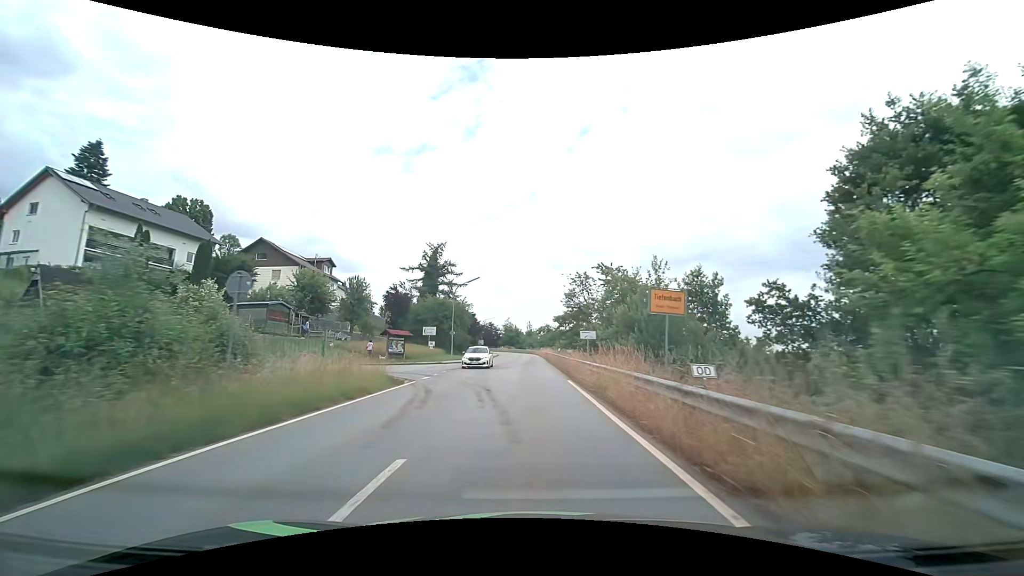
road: tertiary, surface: asphalt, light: Day
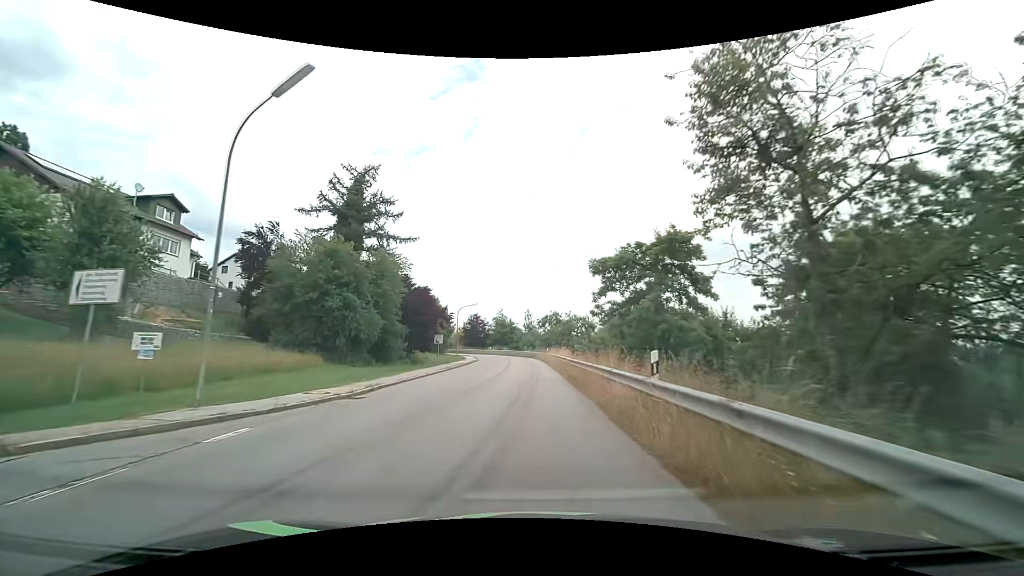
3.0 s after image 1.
(+0.1, +34.8) m; 0°
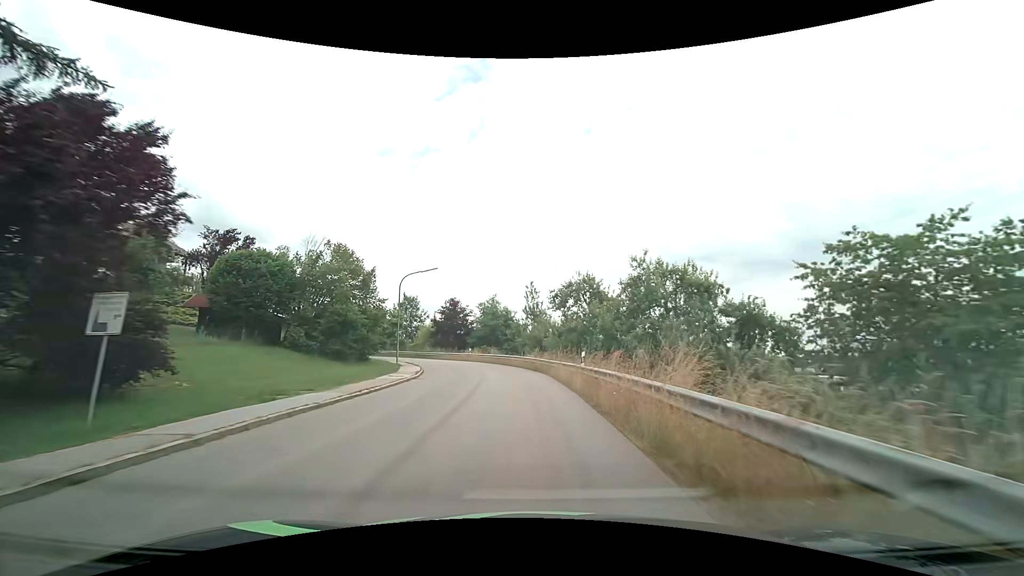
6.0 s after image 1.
(-0.4, +33.7) m; -1°
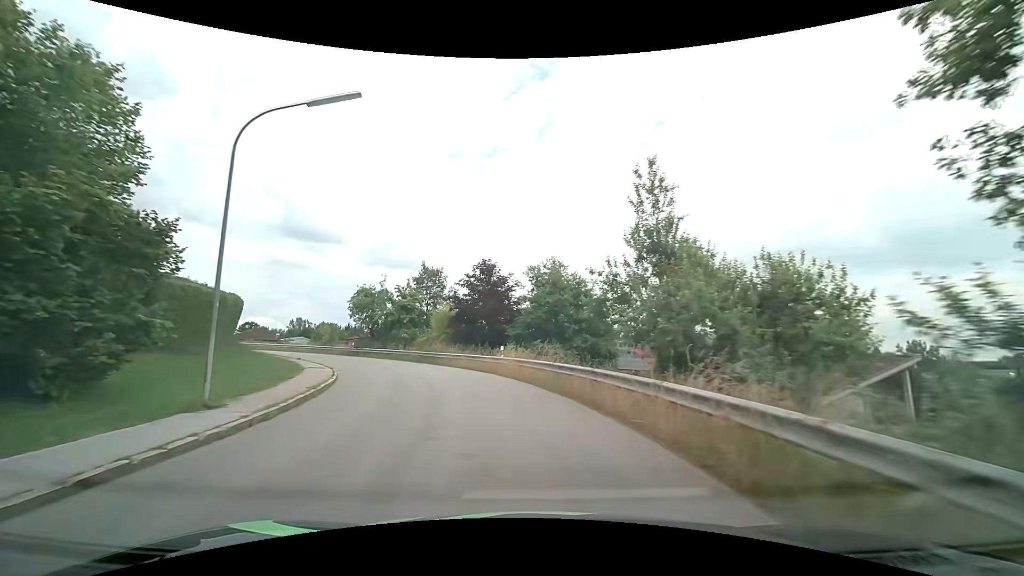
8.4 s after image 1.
(-1.2, +27.5) m; -8°
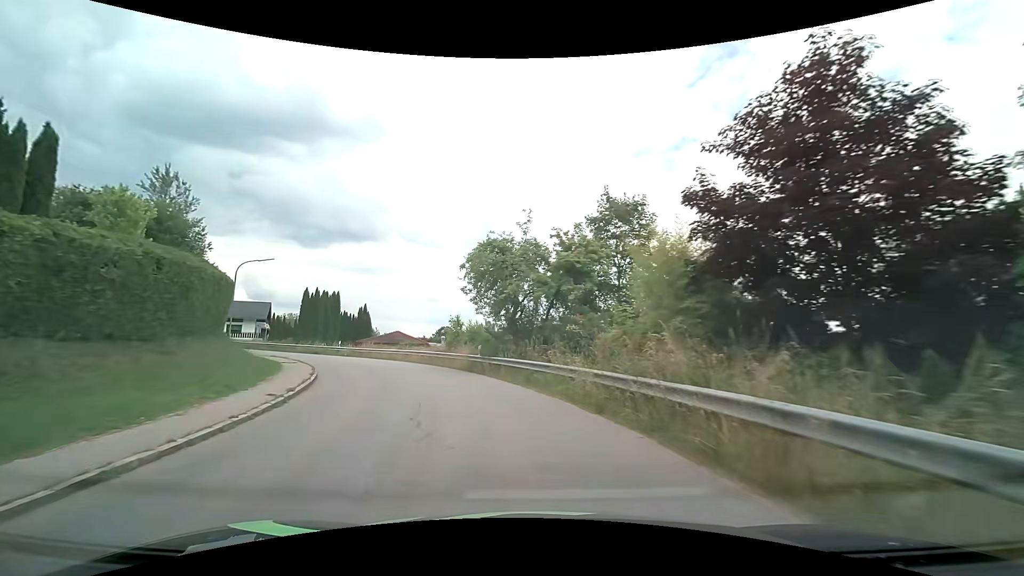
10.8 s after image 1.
(-4.6, +25.4) m; -21°
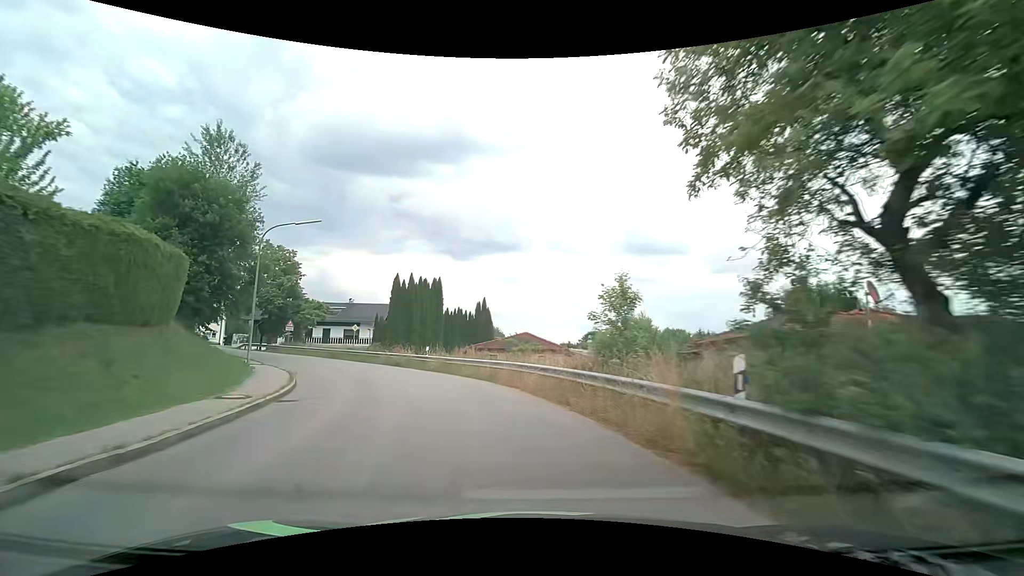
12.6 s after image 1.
(-2.8, +18.5) m; -17°
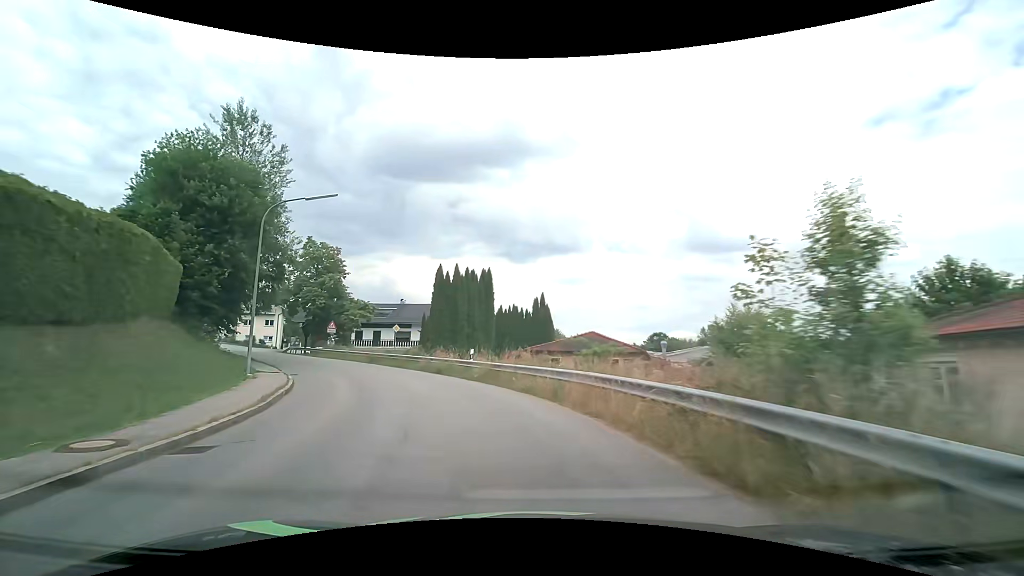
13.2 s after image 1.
(-0.4, +6.2) m; -7°
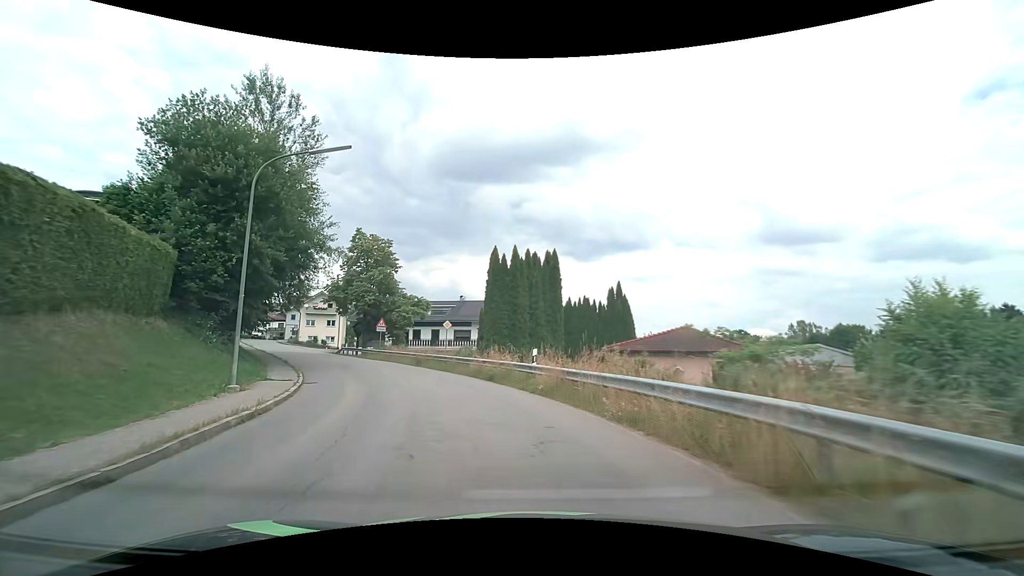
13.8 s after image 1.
(-0.4, +6.1) m; -8°
(-1, +10) (-4, +20) (-8, +29) (-13, +37) (-19, +46) (-24, +54) (-30, +62) (-35, +71) (-41, +79) (-46, +87) m
